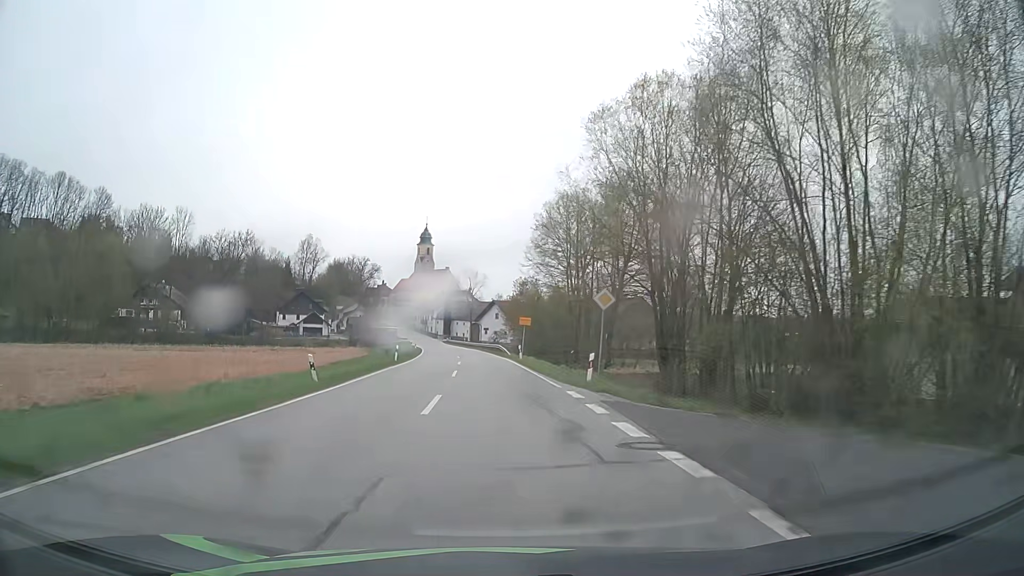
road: secondary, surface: asphalt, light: Day
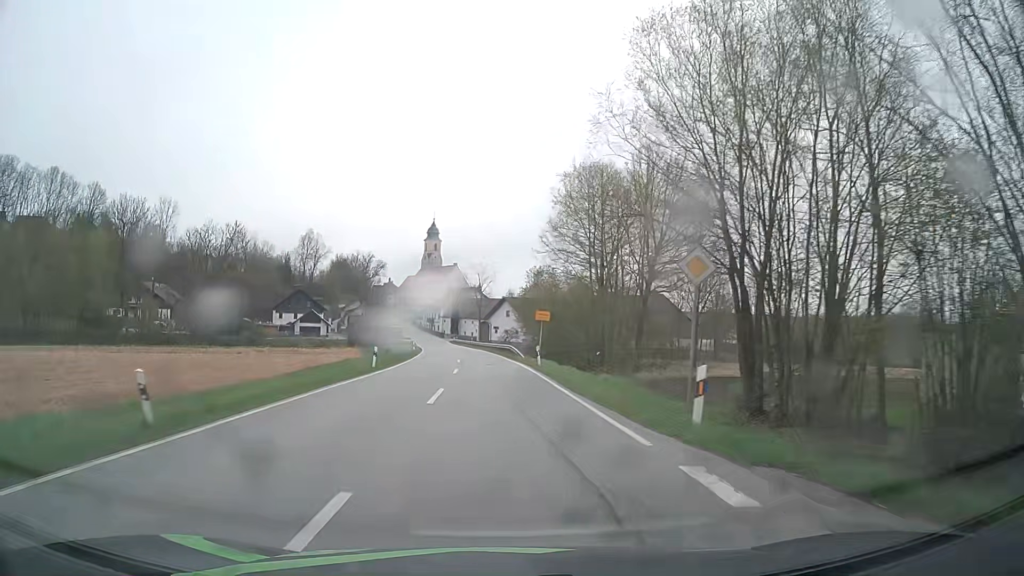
(-0.1, +10.3) m; -1°
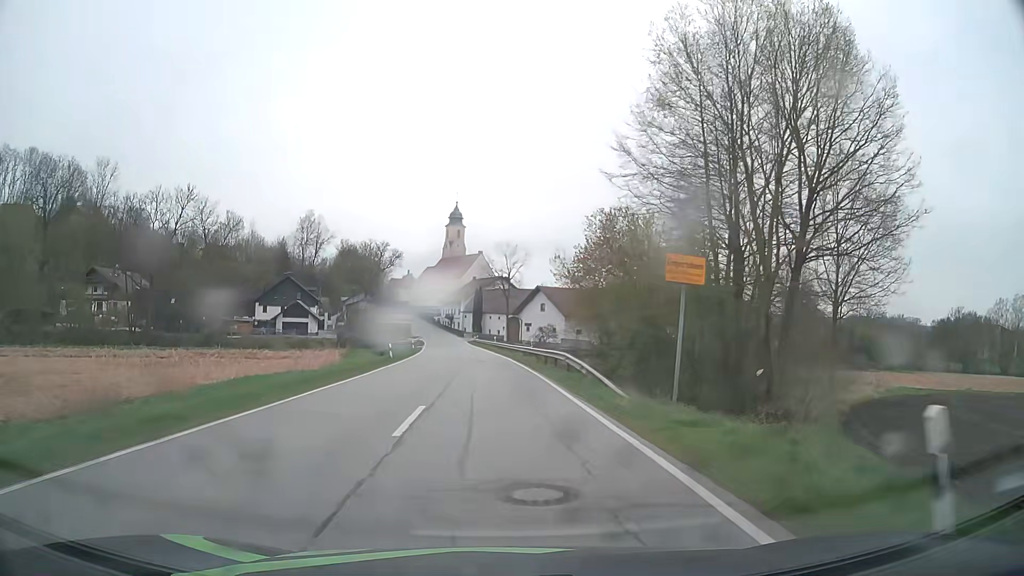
(-0.7, +28.3) m; -3°
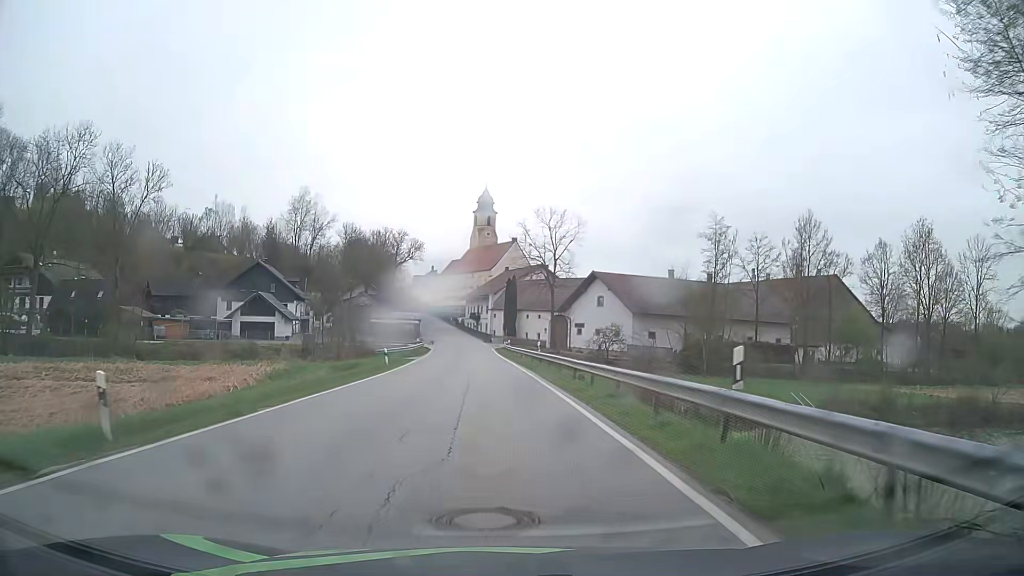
(-0.8, +31.9) m; -3°
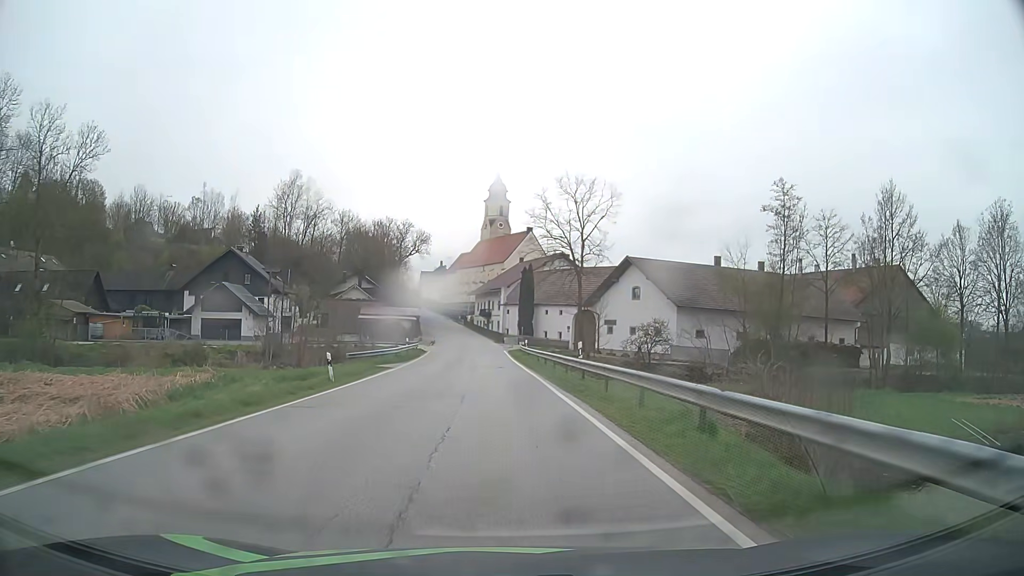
(-0.2, +14.7) m; -1°
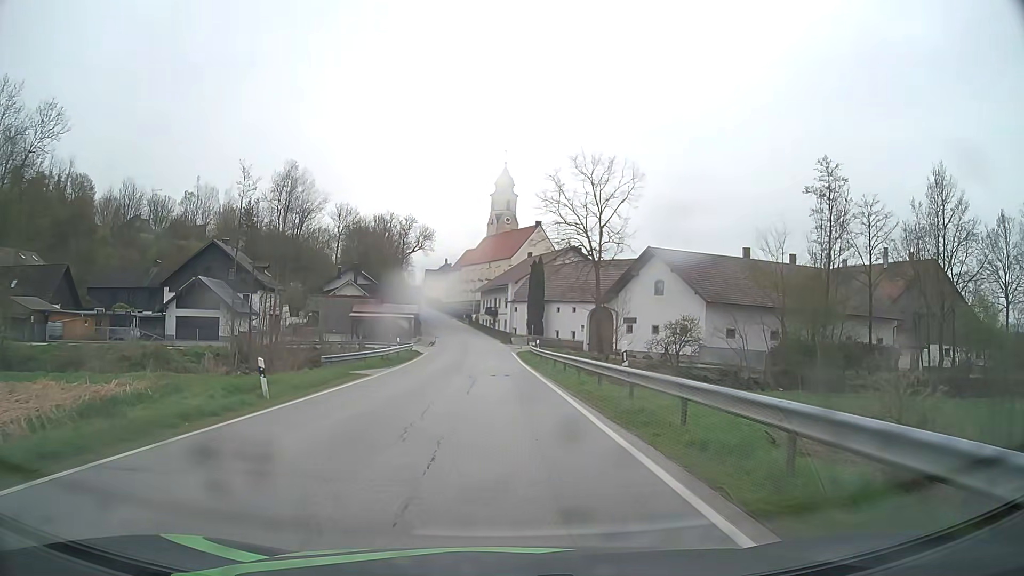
(0.0, +7.2) m; 0°
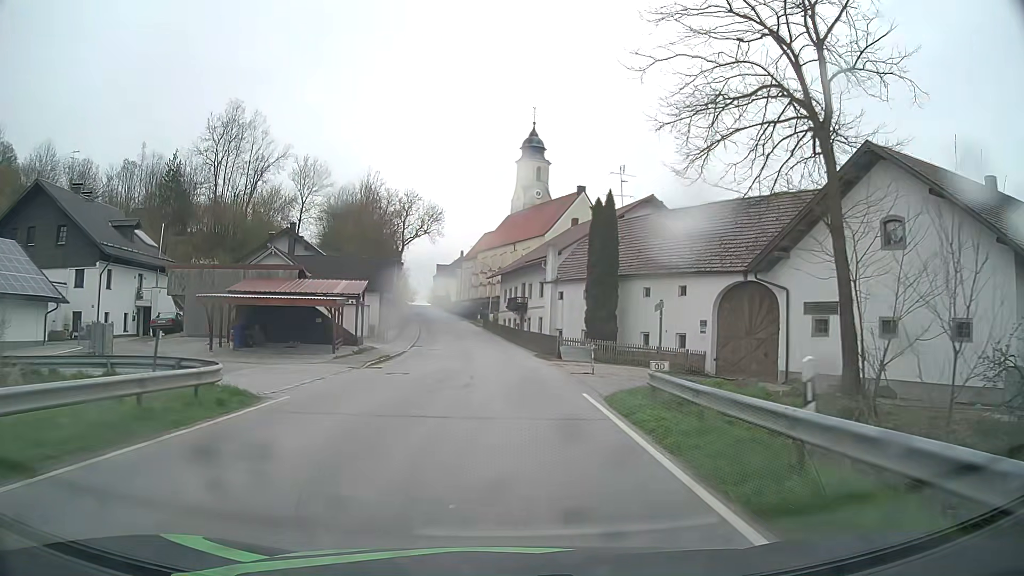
(-0.7, +36.3) m; -2°
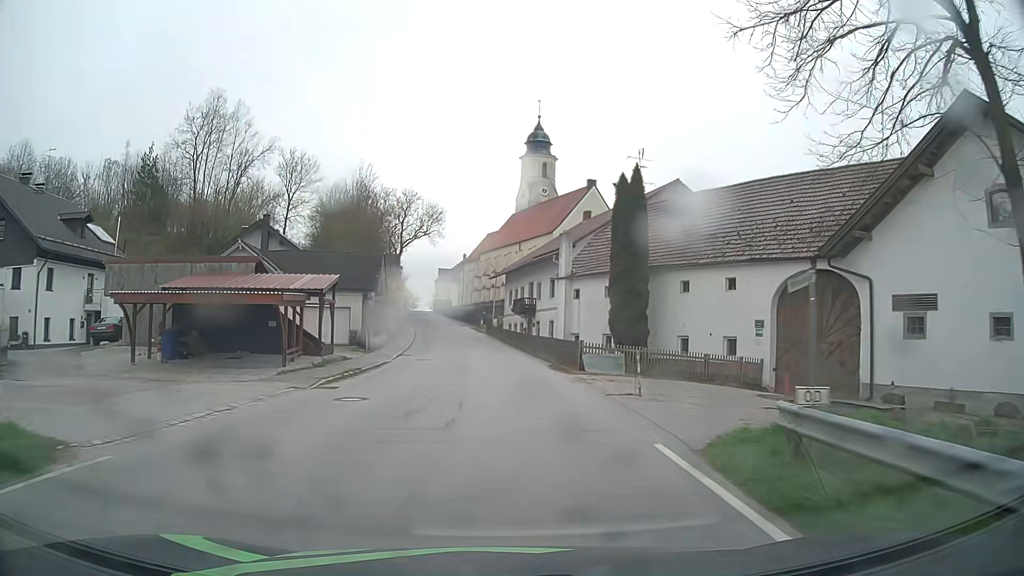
(0.0, +7.3) m; -1°
(0, +10) (0, +20) (-1, +30) (-1, +40) (-2, +50) (-3, +60) (-5, +70) (-6, +80) (-8, +89) (-10, +99) m
